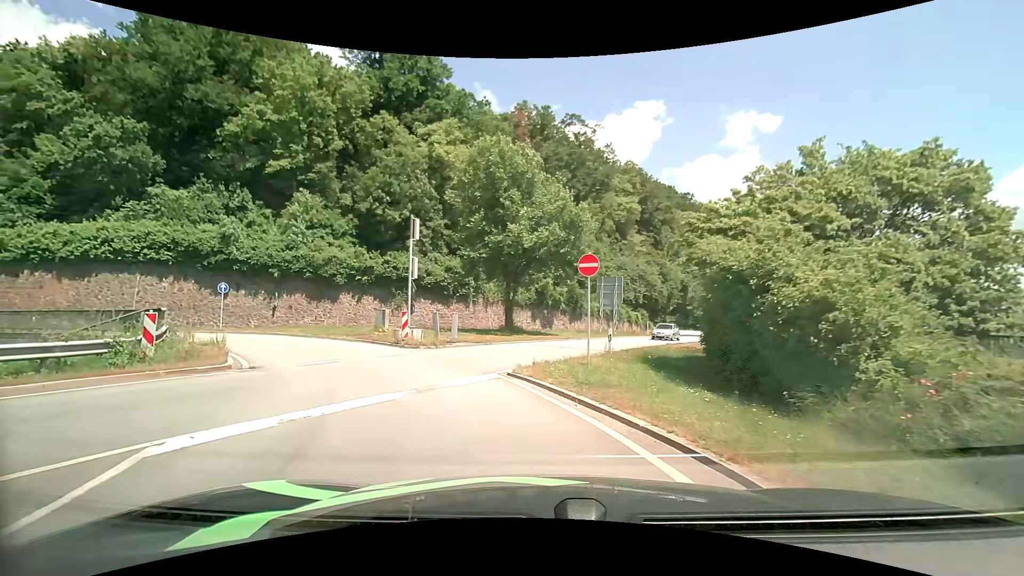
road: primary_link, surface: asphalt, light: Day
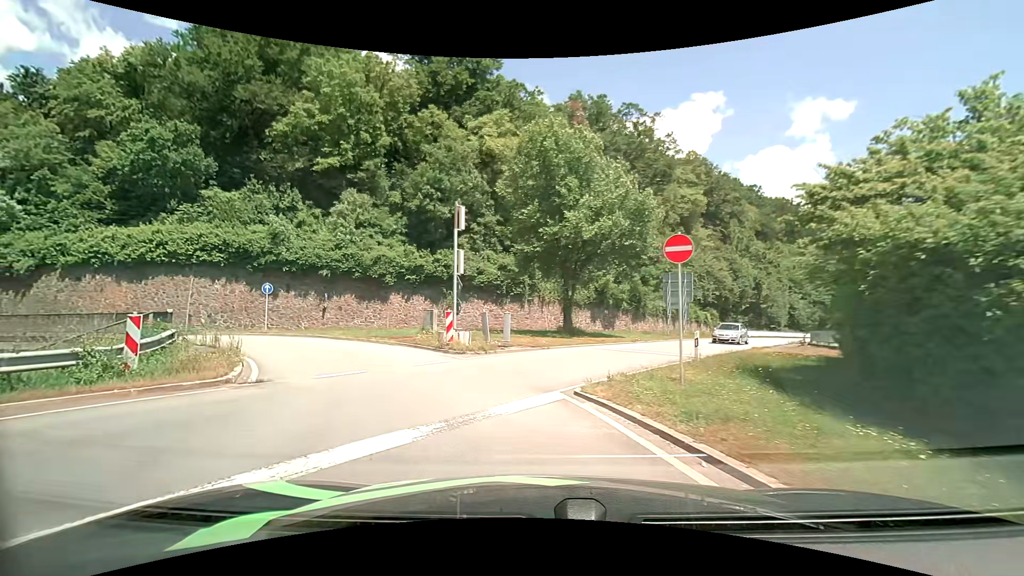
(-0.2, +3.0) m; -7°
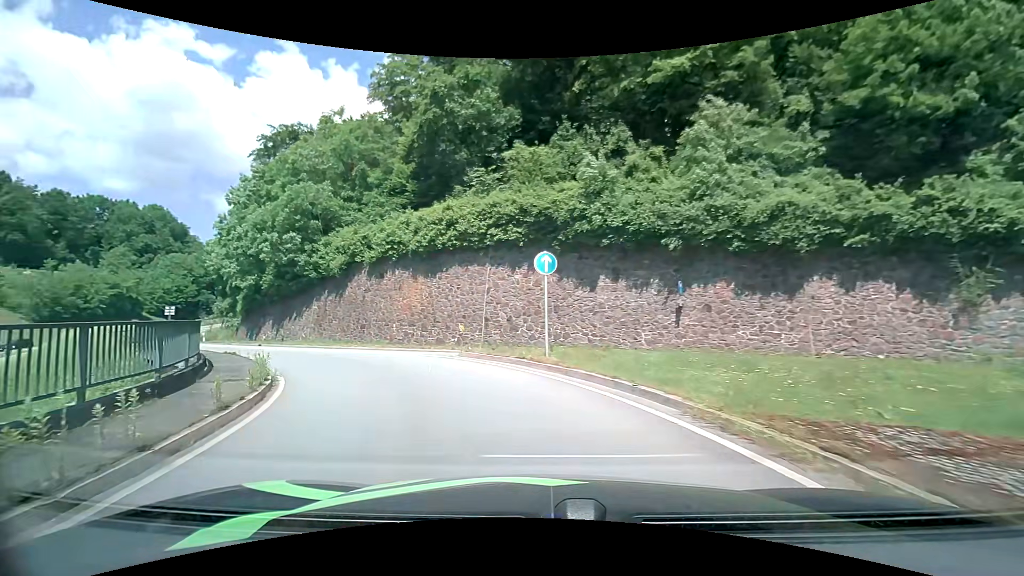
(-6.3, +18.6) m; -40°
(-2, +10) (-7, +18) (-14, +26) (-22, +32) (-29, +38) (-37, +45) (-43, +52) (-49, +60) (-55, +69) (-59, +78) m
